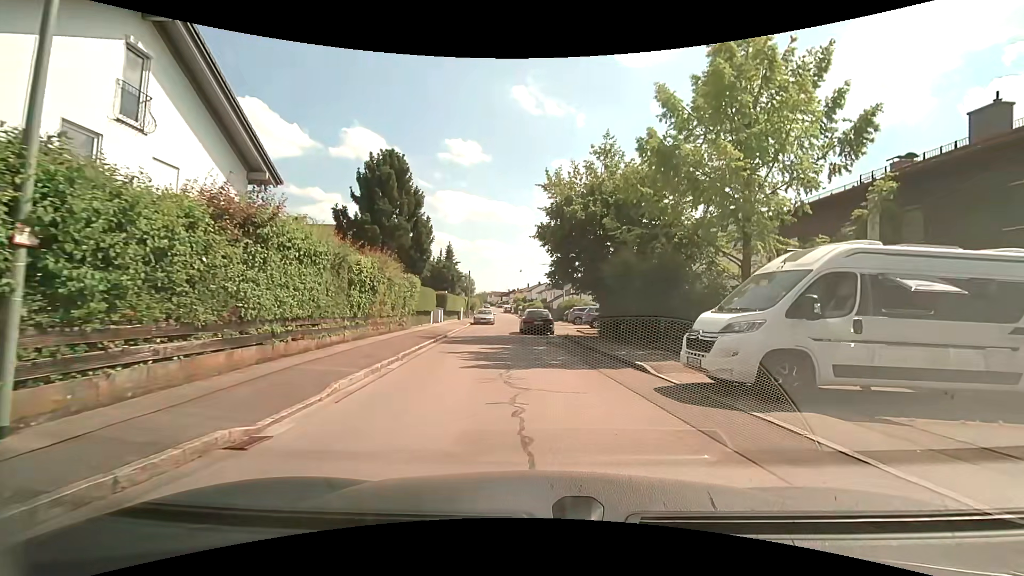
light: Day
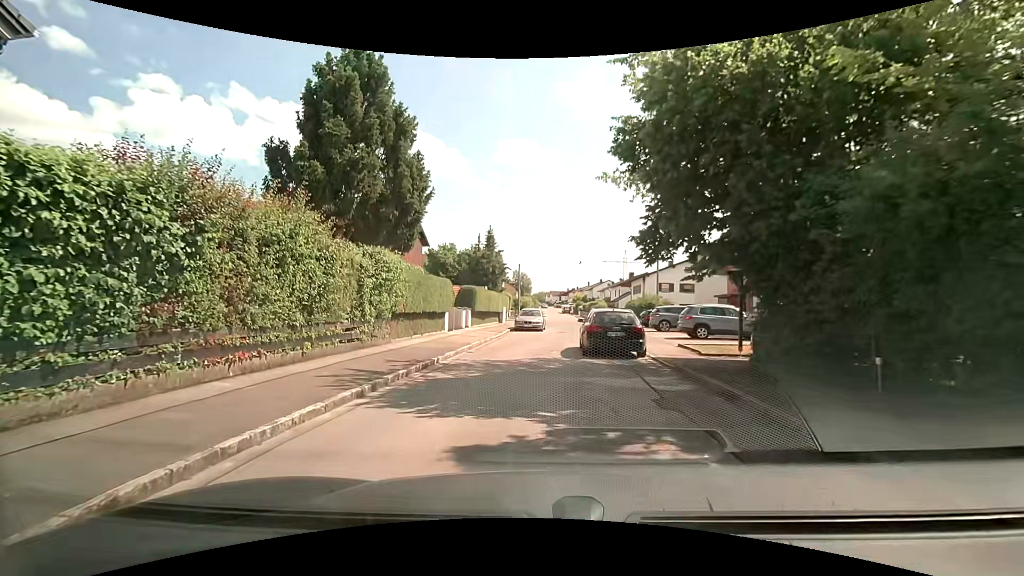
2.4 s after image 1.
(-0.2, +12.7) m; -6°
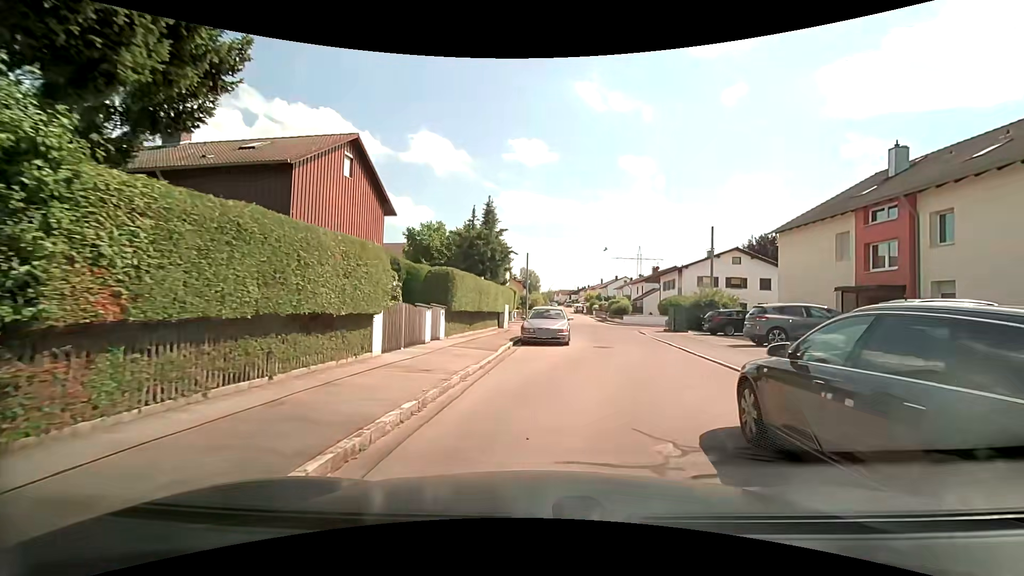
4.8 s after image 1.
(-0.6, +12.8) m; -1°
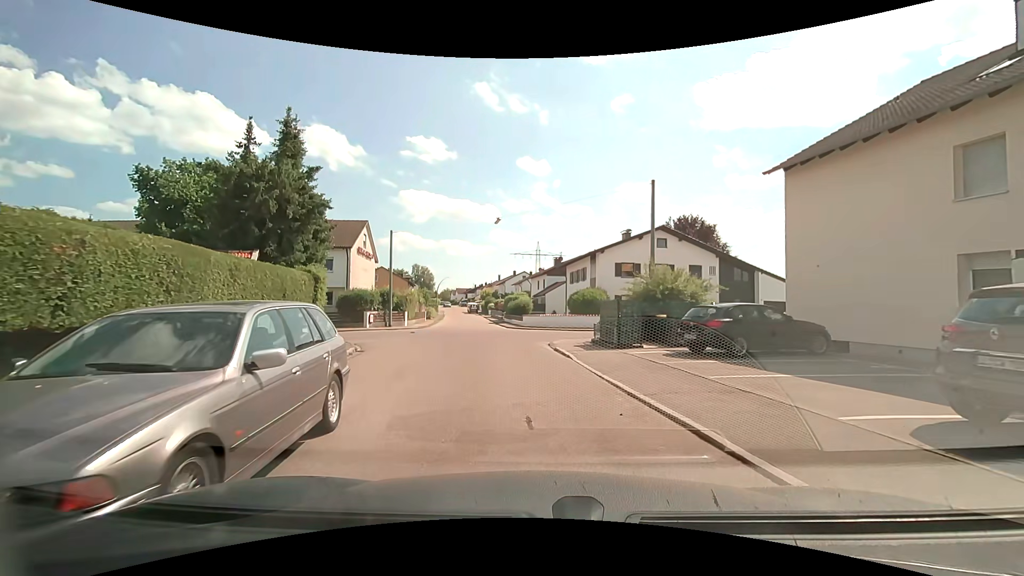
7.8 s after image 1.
(+2.0, +15.5) m; +11°
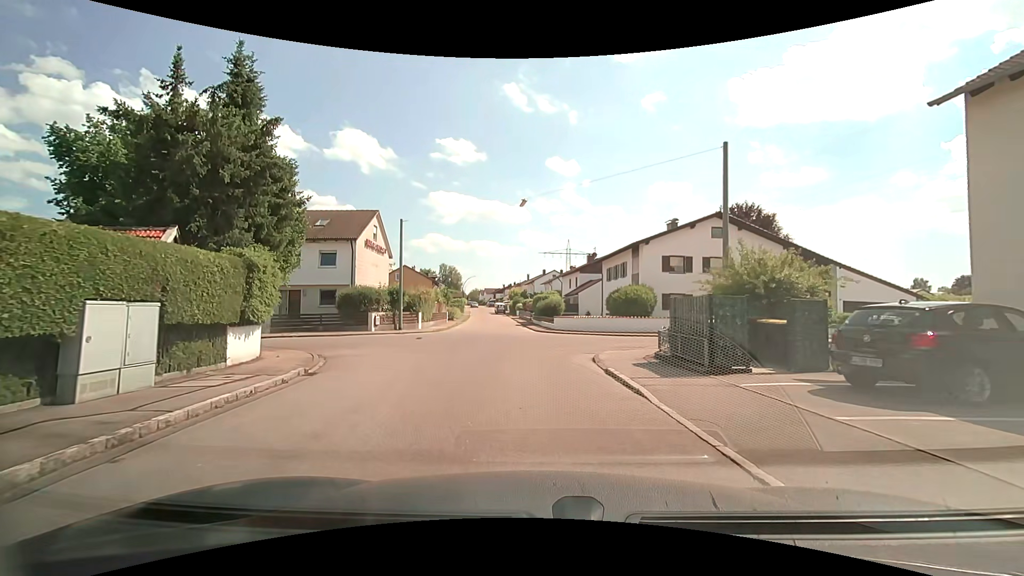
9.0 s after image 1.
(-0.2, +5.8) m; -3°
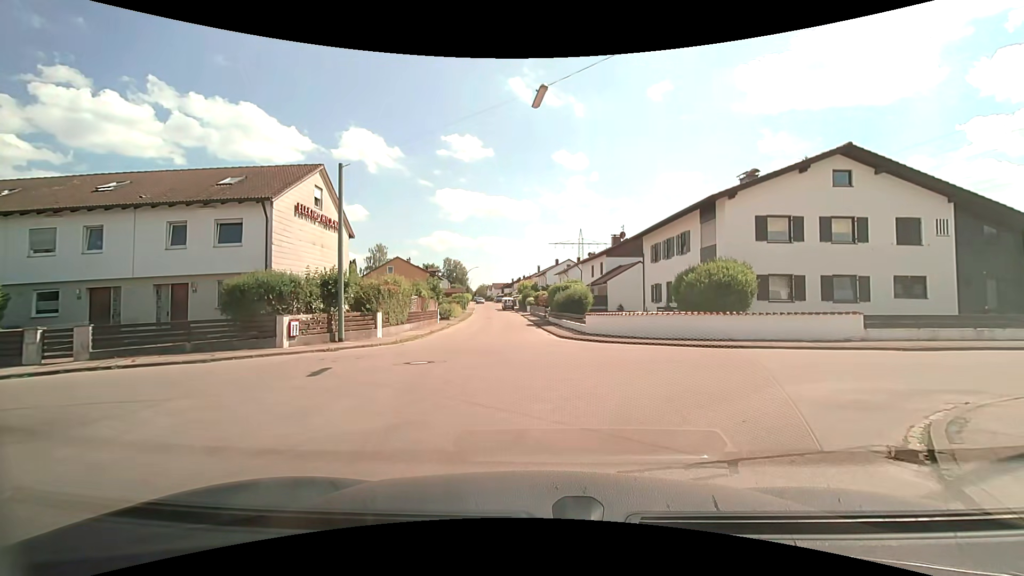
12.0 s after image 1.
(-0.8, +13.2) m; -2°
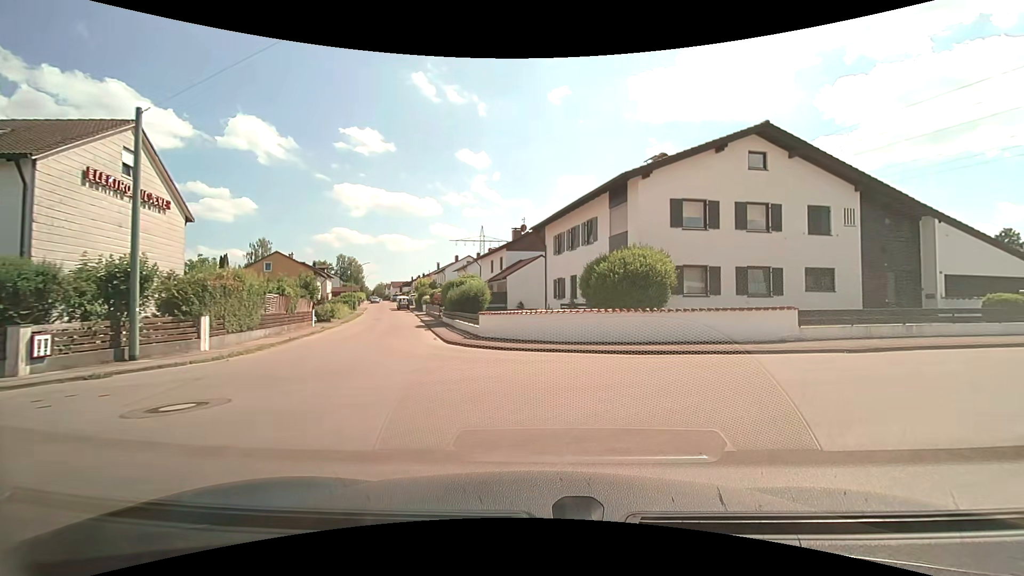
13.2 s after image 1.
(+0.4, +4.6) m; +9°
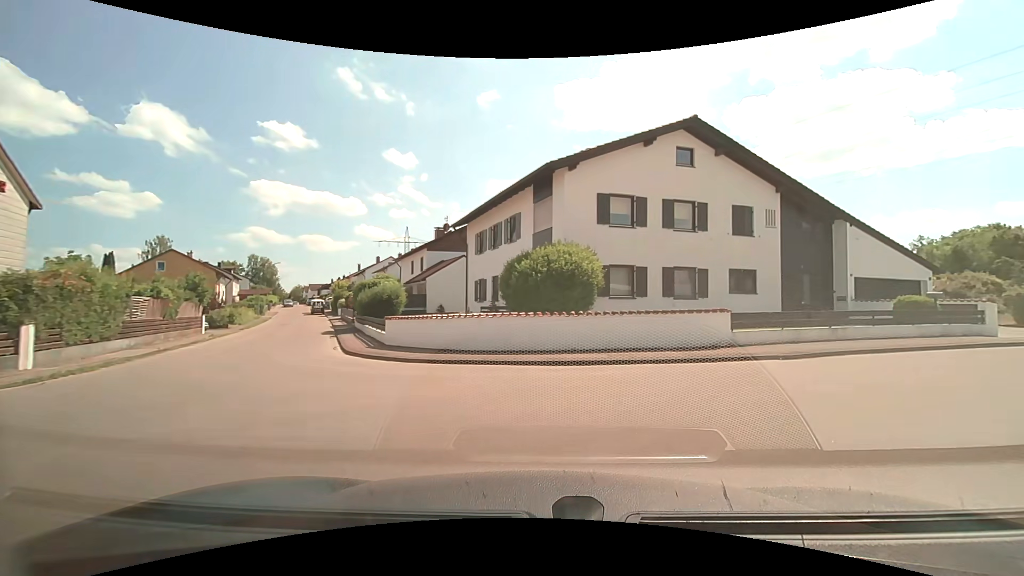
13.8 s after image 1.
(+0.2, +2.2) m; +10°
(+4, +8) (+13, +13) (+22, +18) (+31, +22) (+40, +26) (+49, +31) (+58, +36) (+67, +40) (+75, +46) (+83, +51) m
